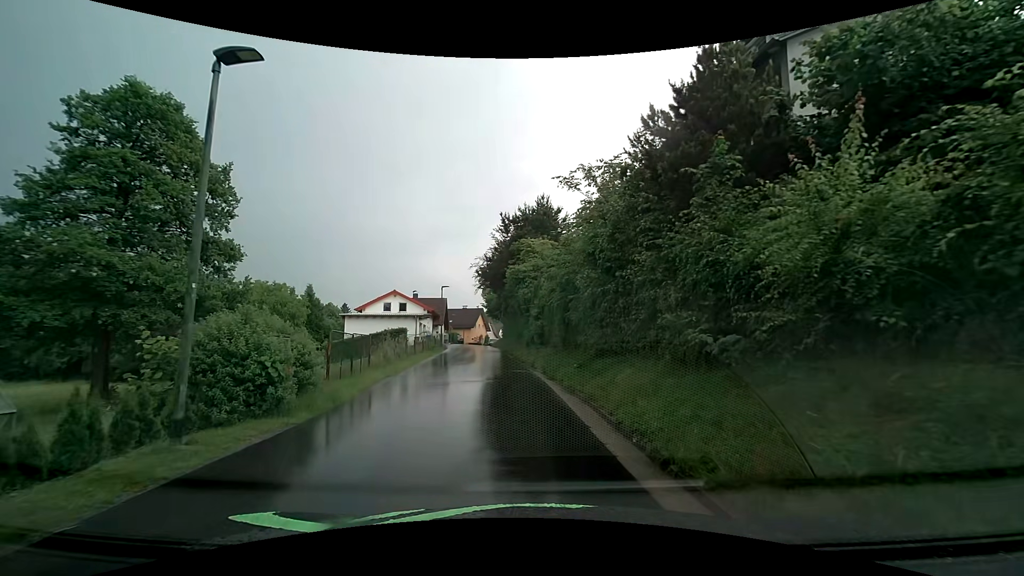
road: residential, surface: asphalt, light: Day
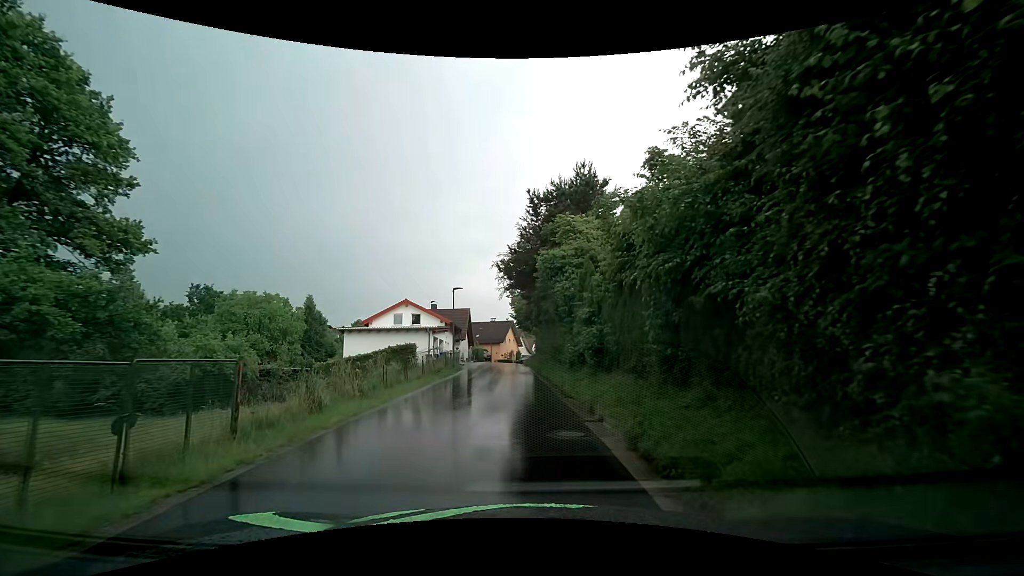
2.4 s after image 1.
(-0.6, +10.0) m; -6°
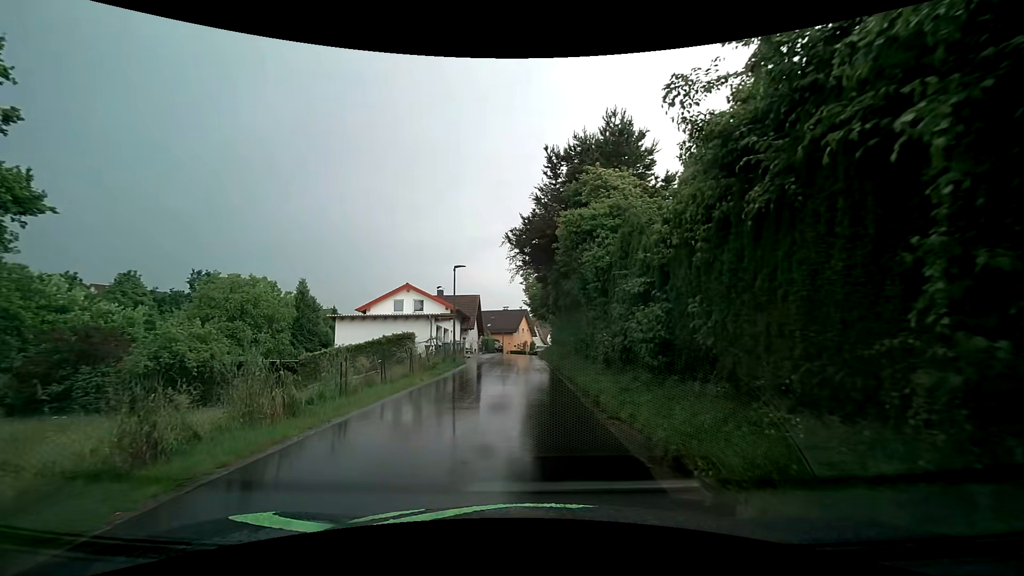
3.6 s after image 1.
(-0.1, +5.4) m; -2°
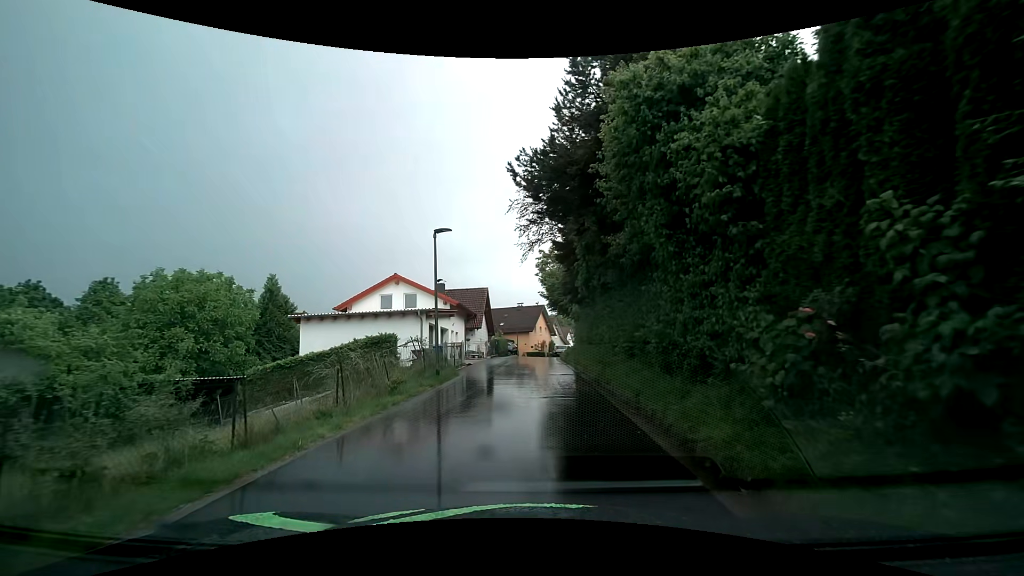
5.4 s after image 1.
(-0.1, +8.9) m; -1°
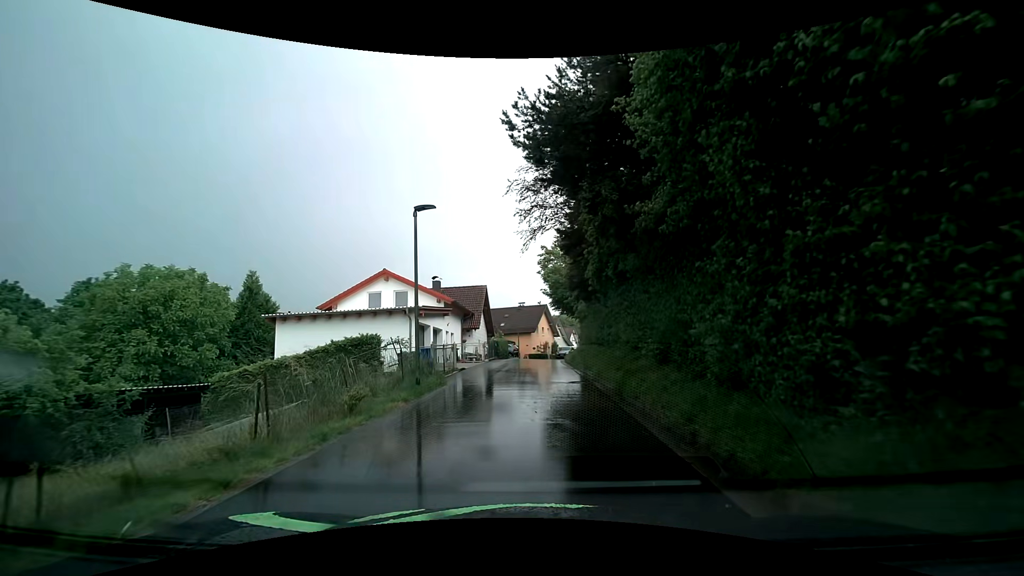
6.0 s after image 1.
(0.0, +3.2) m; -1°
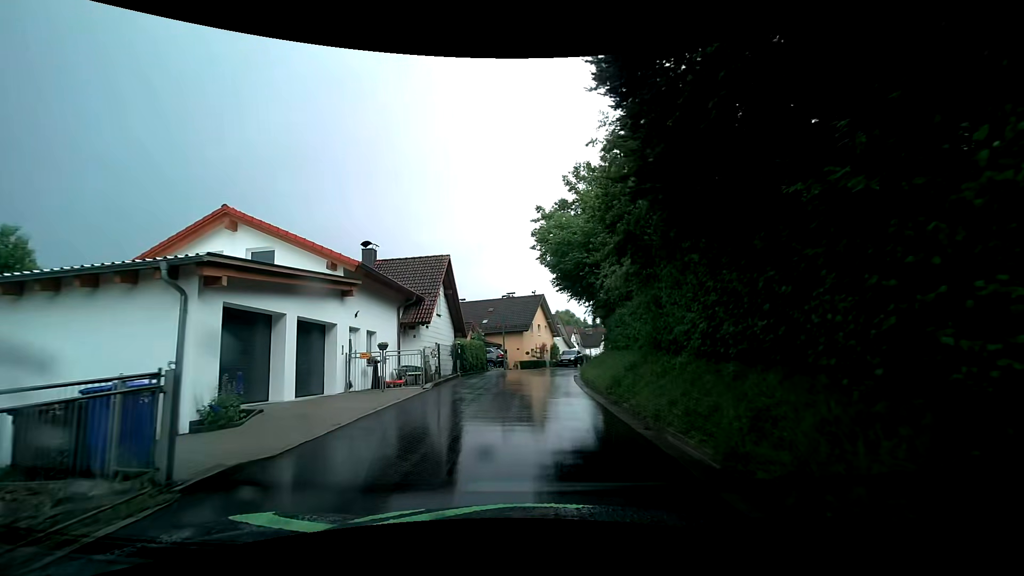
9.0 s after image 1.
(0.0, +16.6) m; -1°
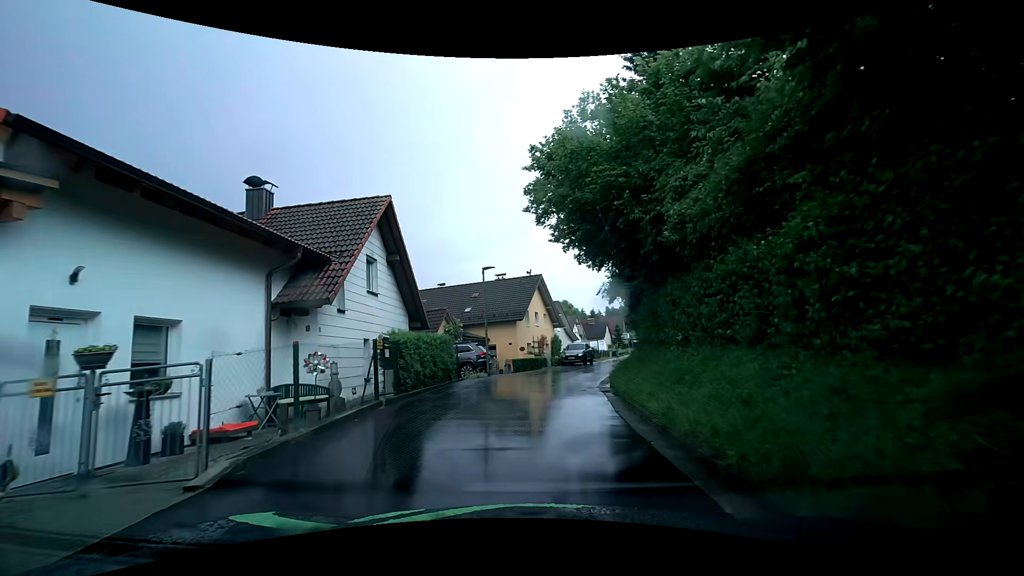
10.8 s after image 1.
(+0.4, +10.5) m; +1°
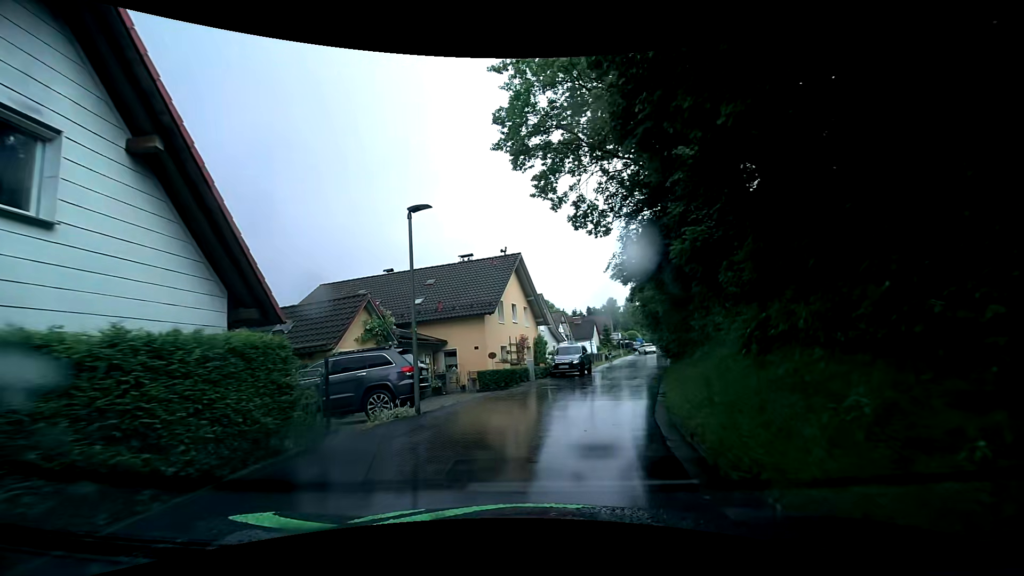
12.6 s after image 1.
(+0.4, +10.8) m; +3°
(+1, +10) (+3, +20) (+5, +29) (+8, +39) (+11, +49) (+13, +58) (+16, +68) (+23, +75) (+31, +80) (+41, +83) m
